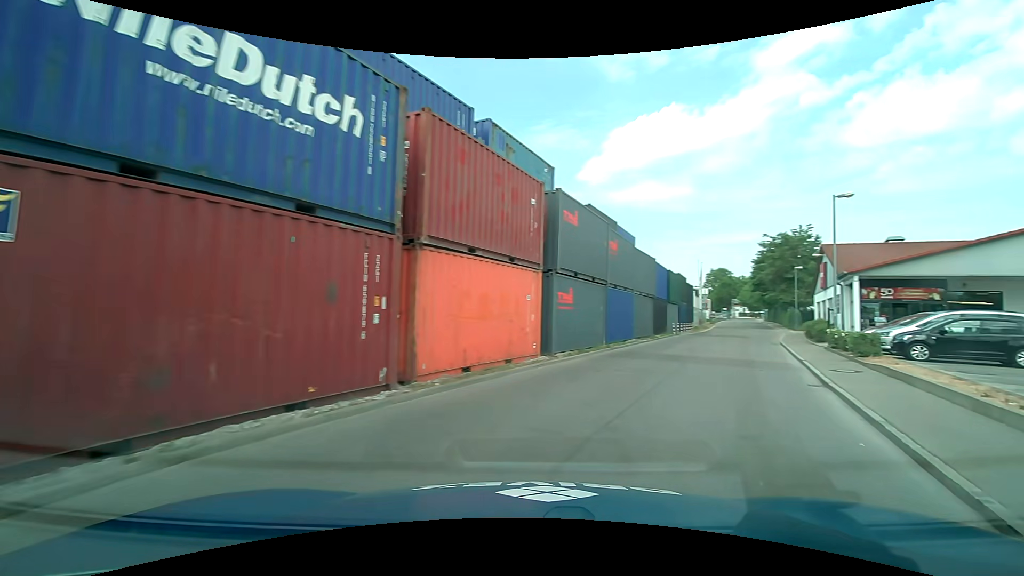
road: residential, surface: asphalt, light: Day
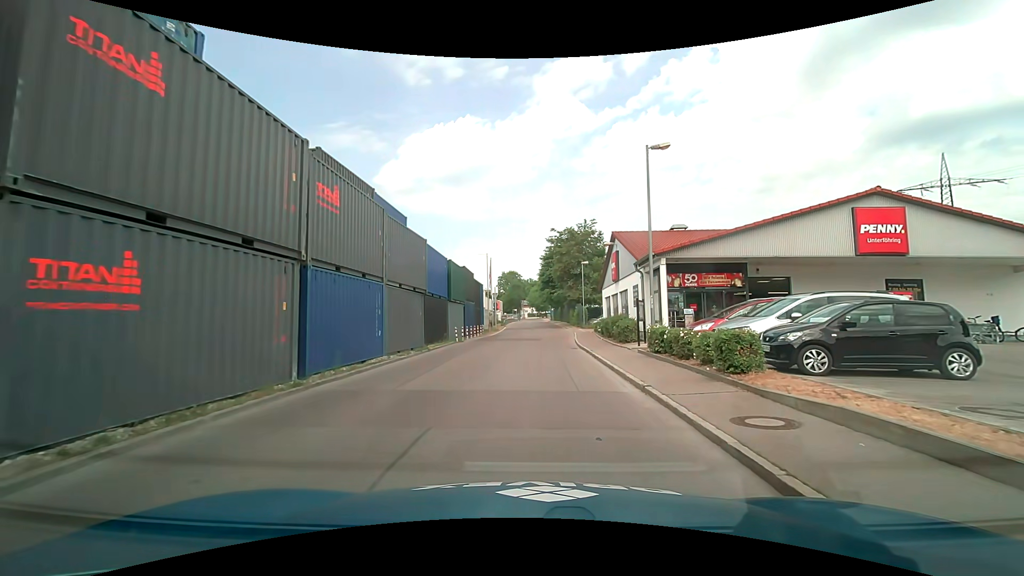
(+2.8, +9.9) m; +21°
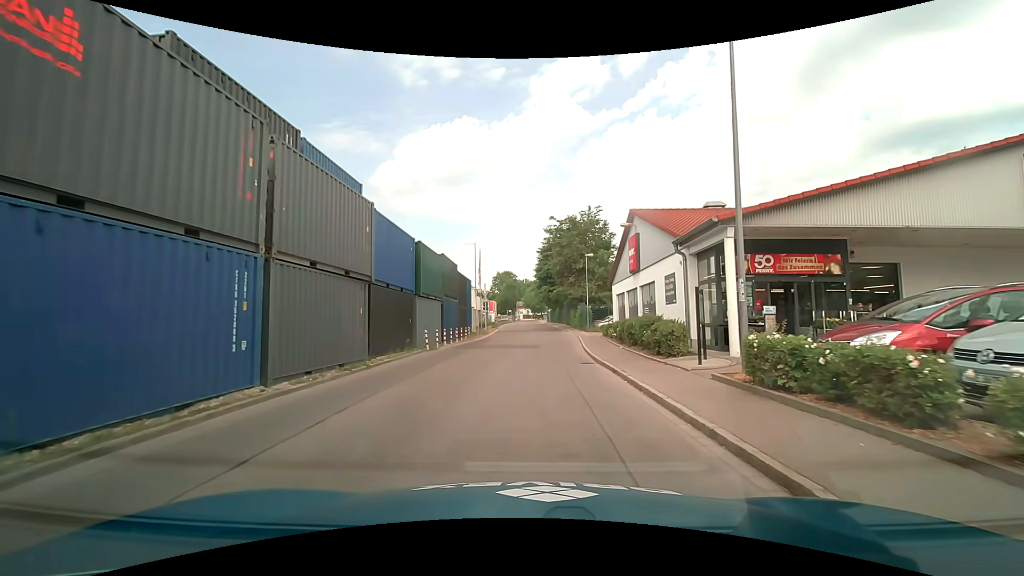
(0.0, +7.7) m; 0°
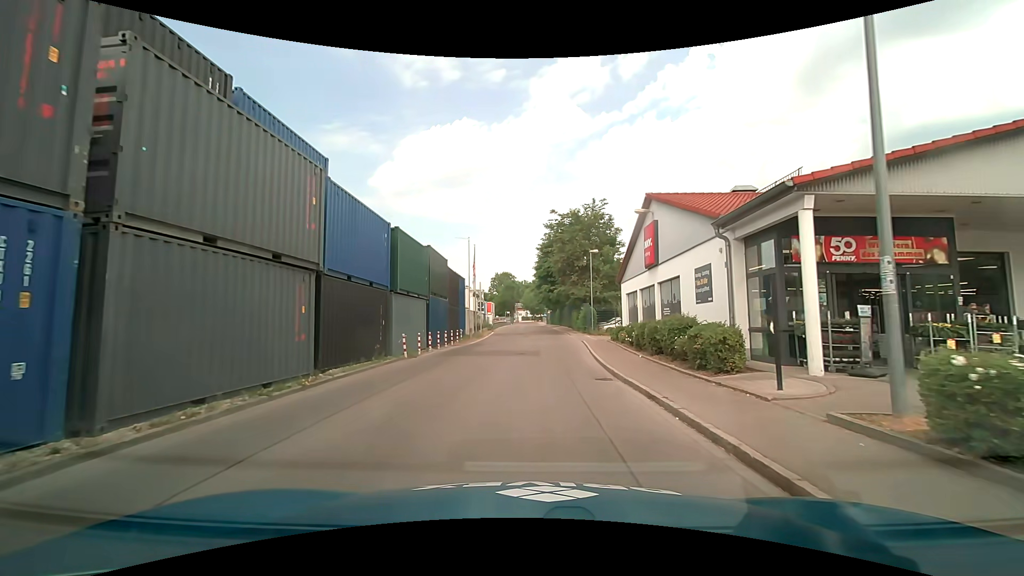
(0.0, +4.0) m; +1°
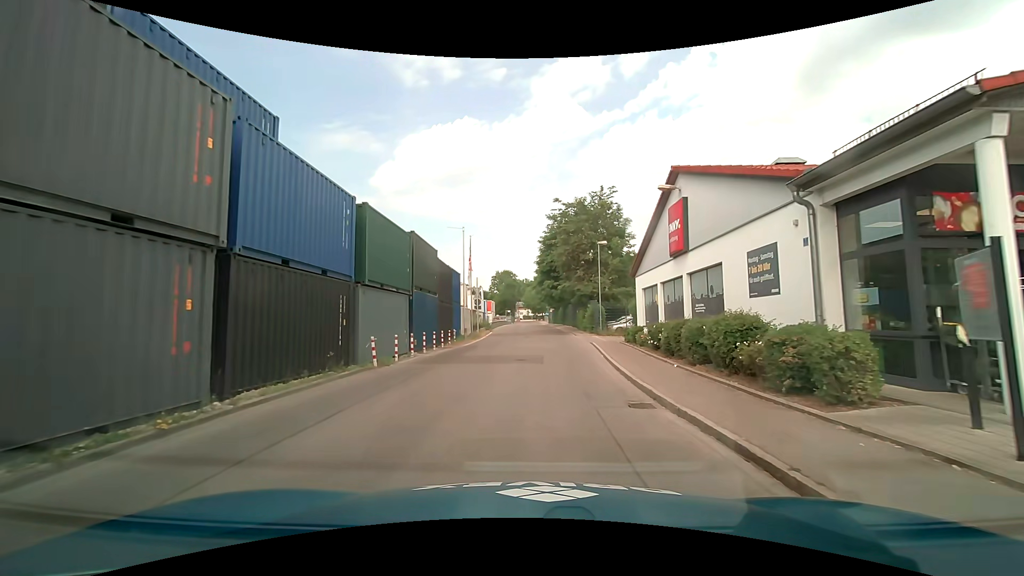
(0.0, +4.0) m; 0°
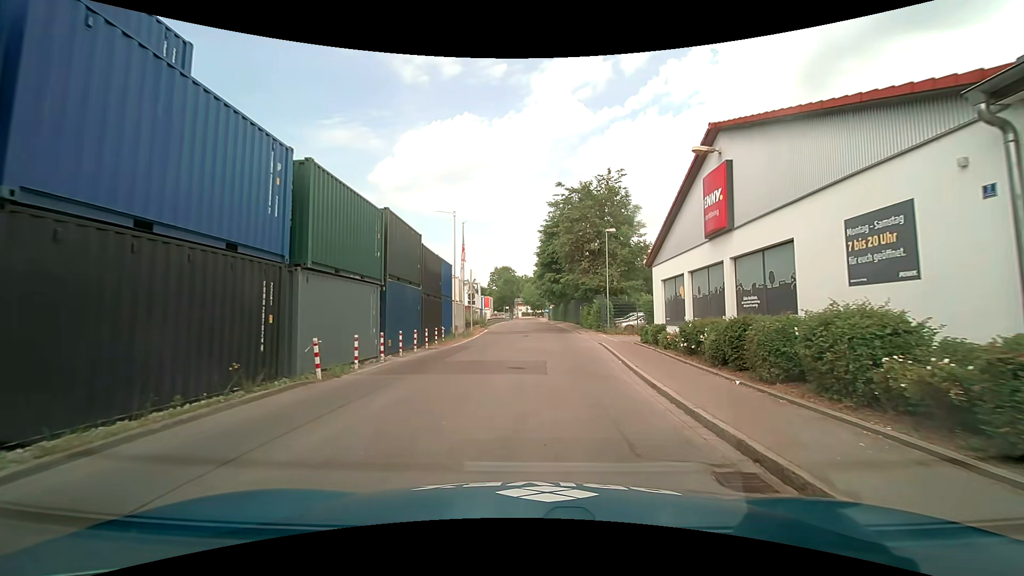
(0.0, +4.1) m; 0°
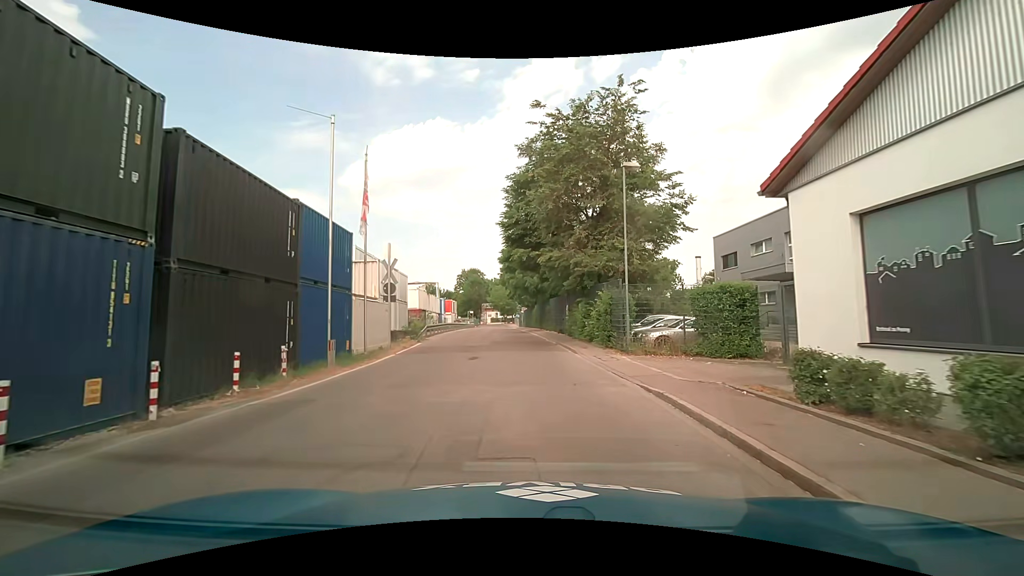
(+0.6, +15.6) m; +2°
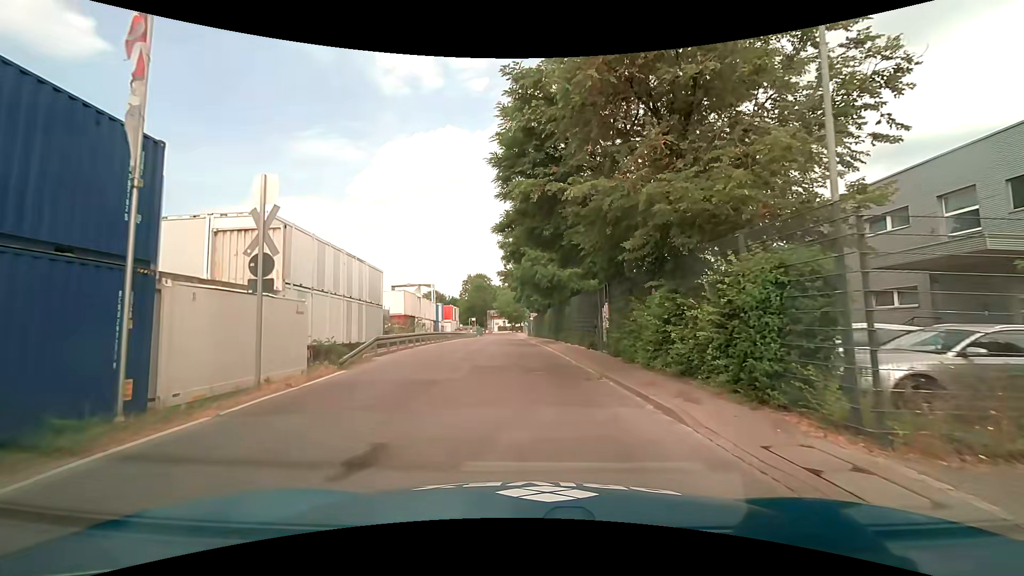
(+0.1, +12.1) m; 0°
(0, +10) (-1, +20) (-1, +30) (-1, +40) (-2, +50) (-2, +60) (-2, +70) (-3, +80) (-3, +90) (-3, +100) m
